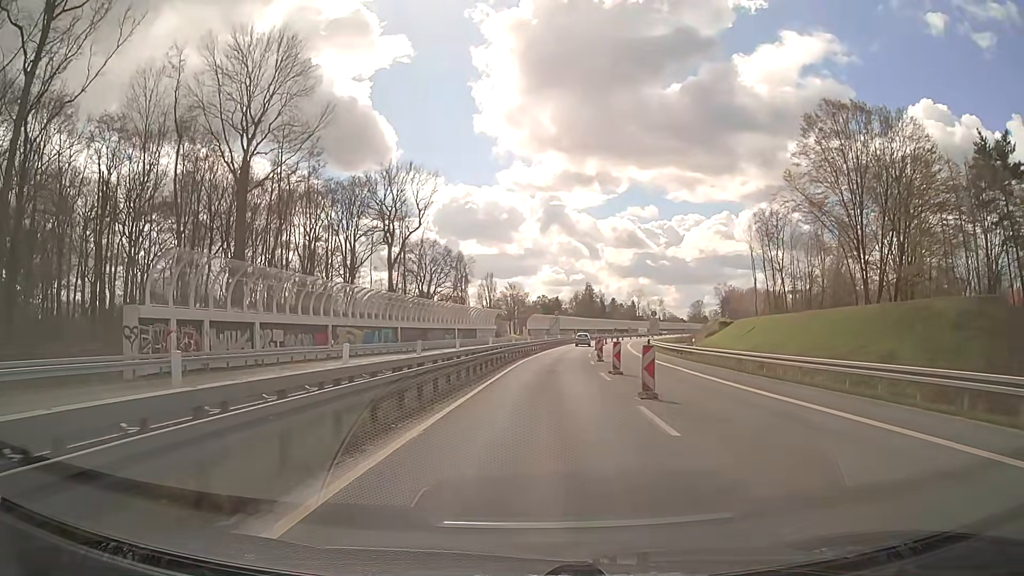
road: trunk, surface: asphalt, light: Day
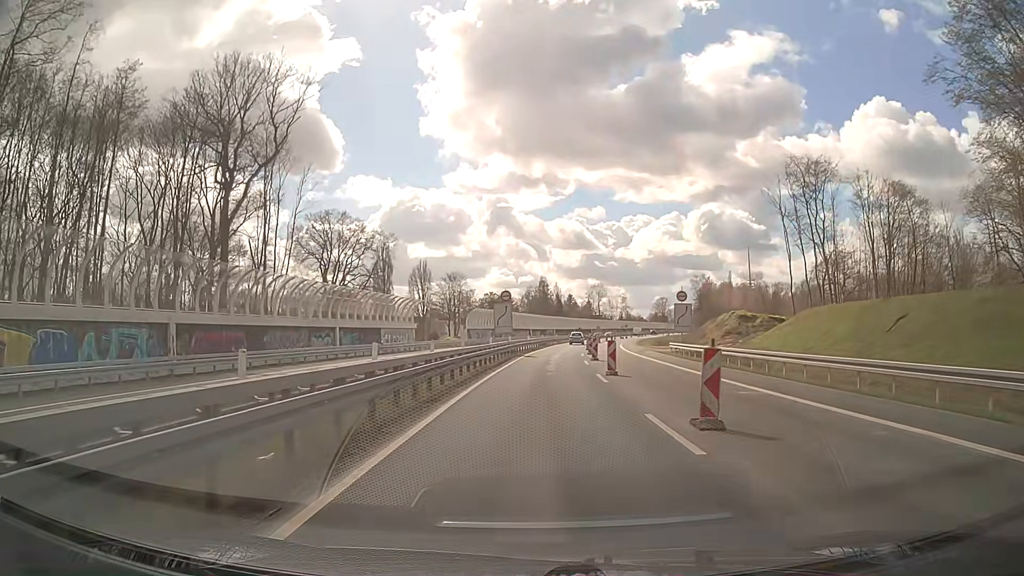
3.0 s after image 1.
(+1.5, +37.9) m; +4°
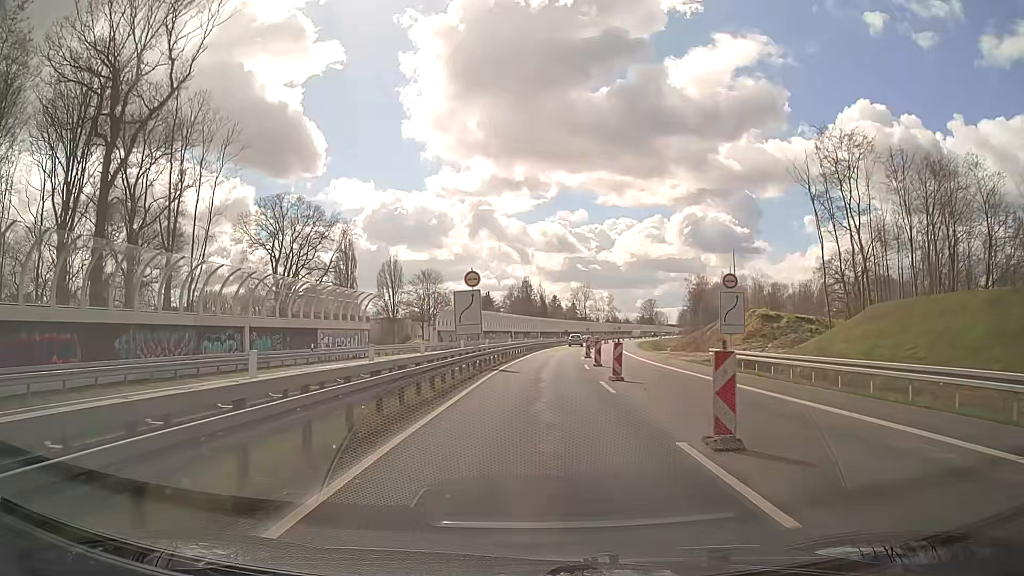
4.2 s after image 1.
(+0.2, +15.2) m; +1°
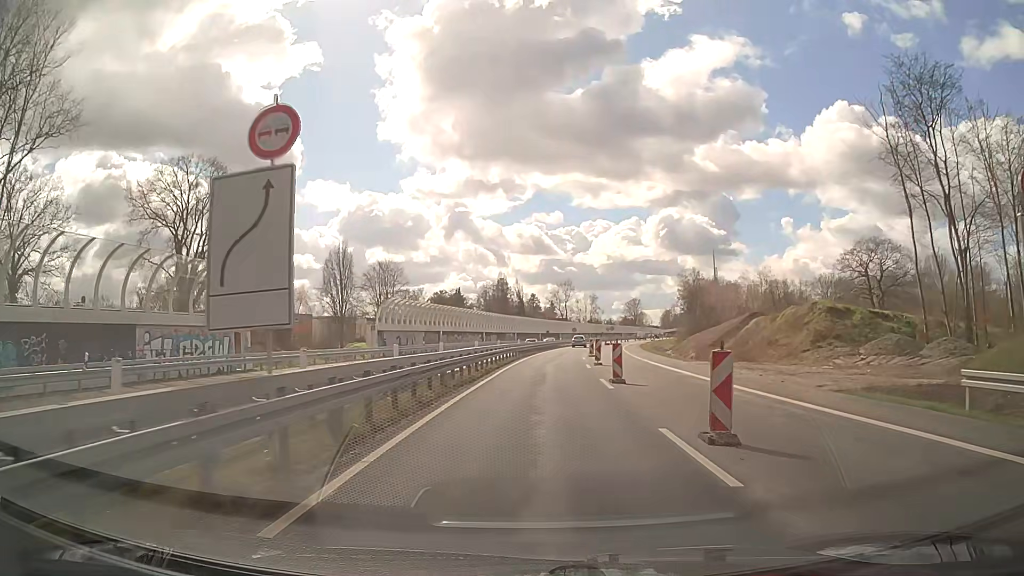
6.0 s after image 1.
(+0.4, +22.8) m; +2°
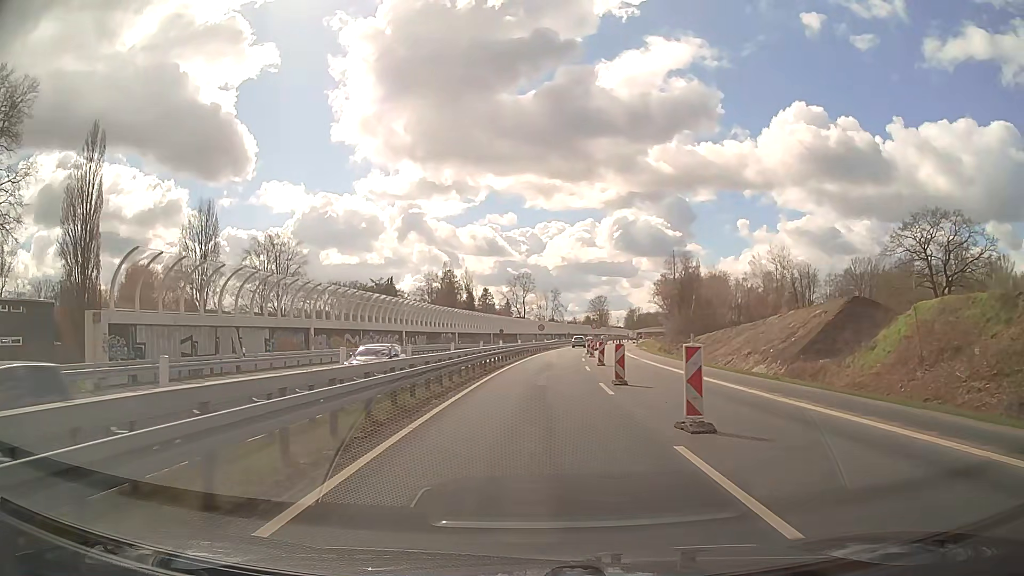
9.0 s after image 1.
(+1.2, +38.0) m; +4°
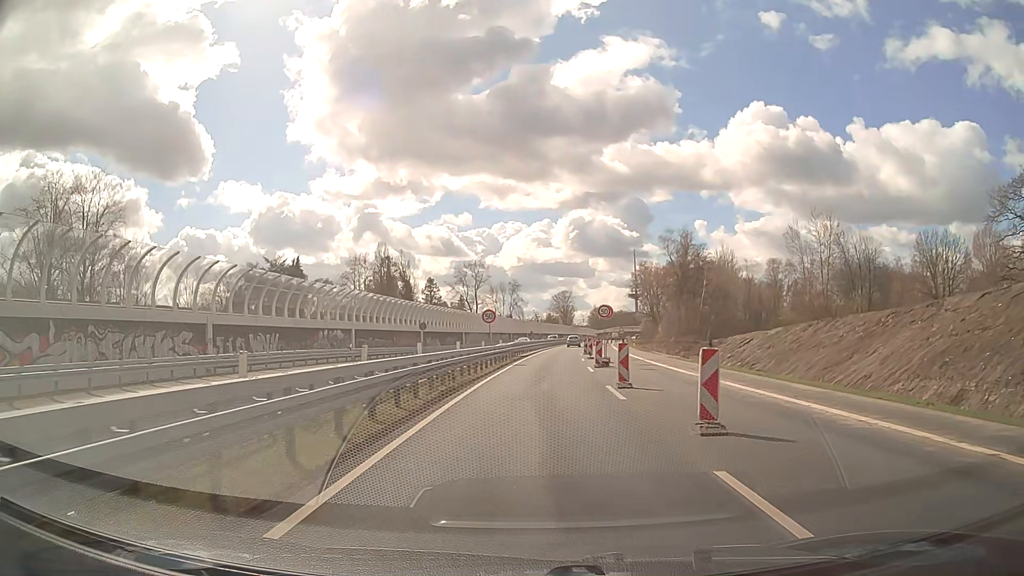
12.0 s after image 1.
(+1.2, +38.0) m; +4°
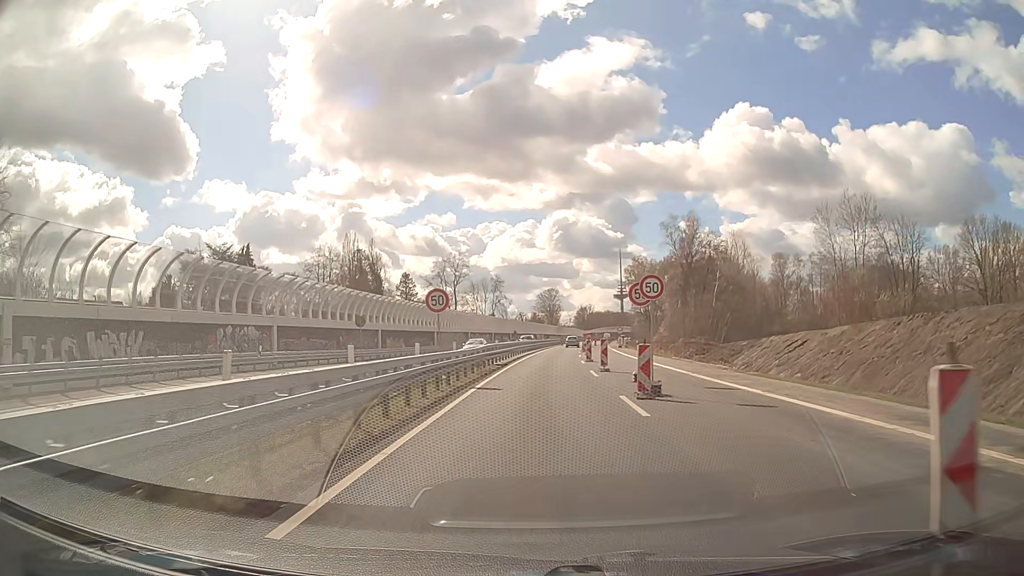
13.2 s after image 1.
(+0.2, +15.2) m; +1°
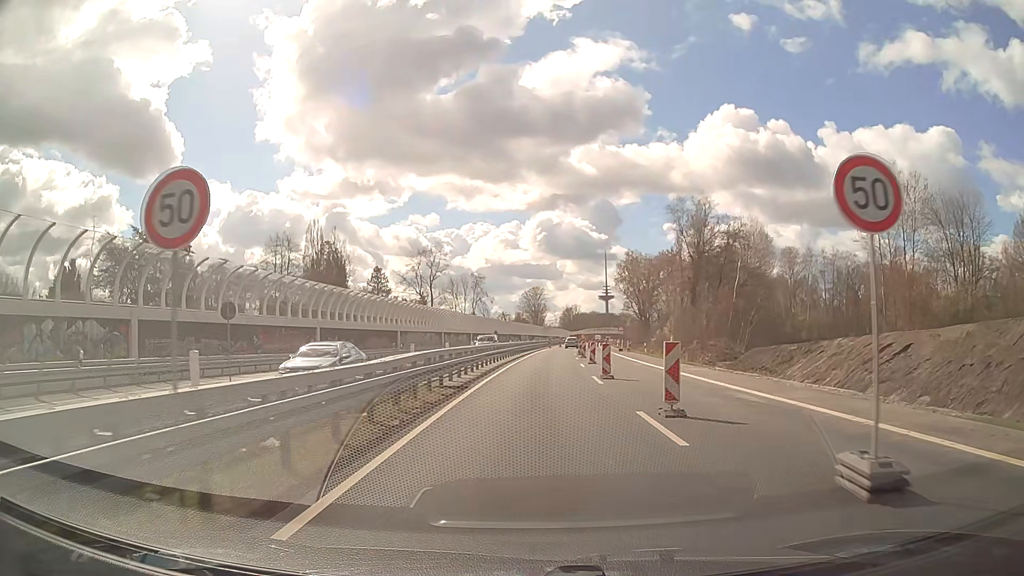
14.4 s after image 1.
(+0.2, +15.2) m; +1°
(0, +10) (0, +20) (+1, +30) (+1, +40) (+2, +50) (+2, +60) (+3, +70) (+4, +80) (+5, +90) (+7, +100) m
